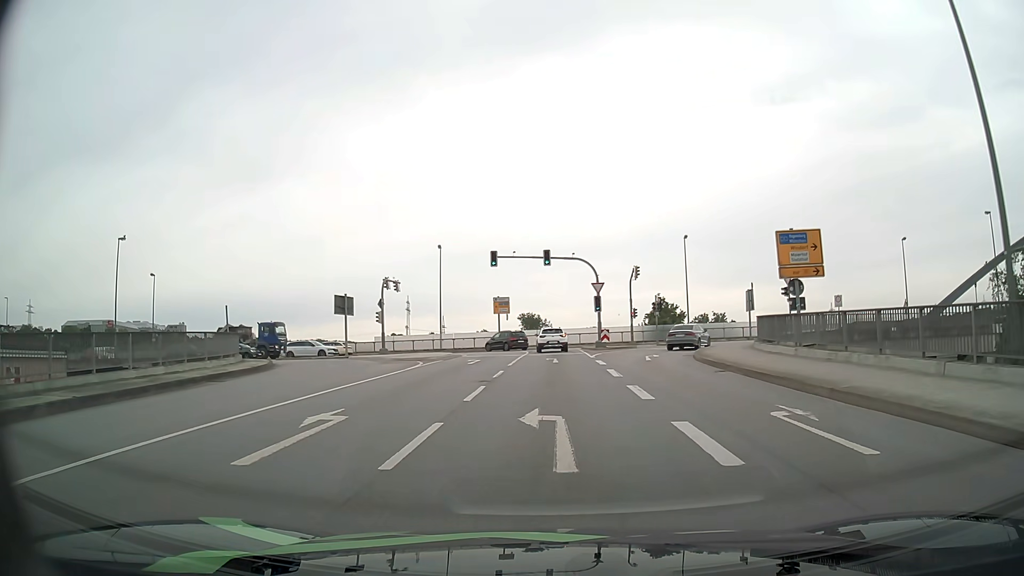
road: primary_link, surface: asphalt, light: Day
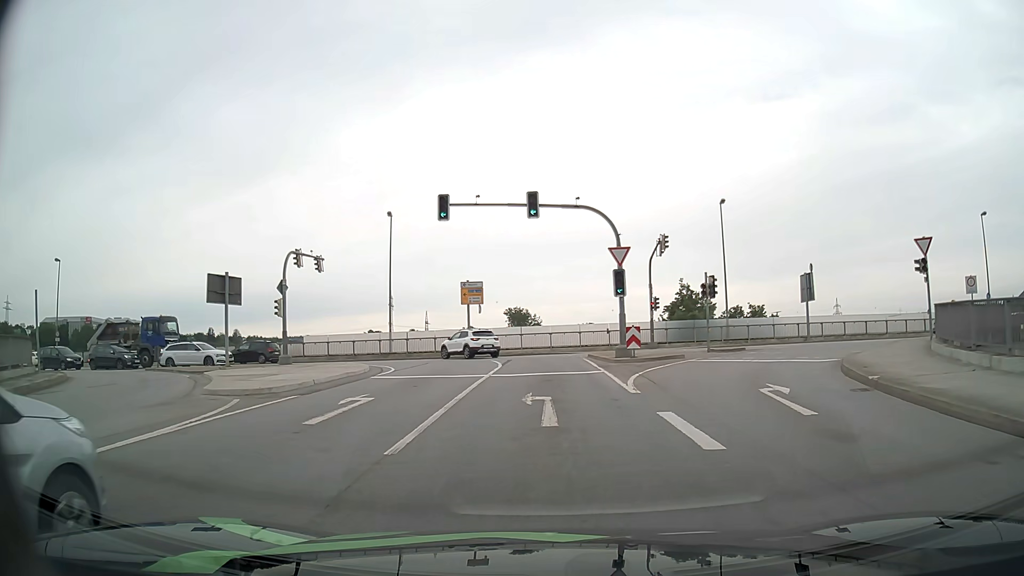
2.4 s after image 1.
(+0.1, +17.4) m; +2°
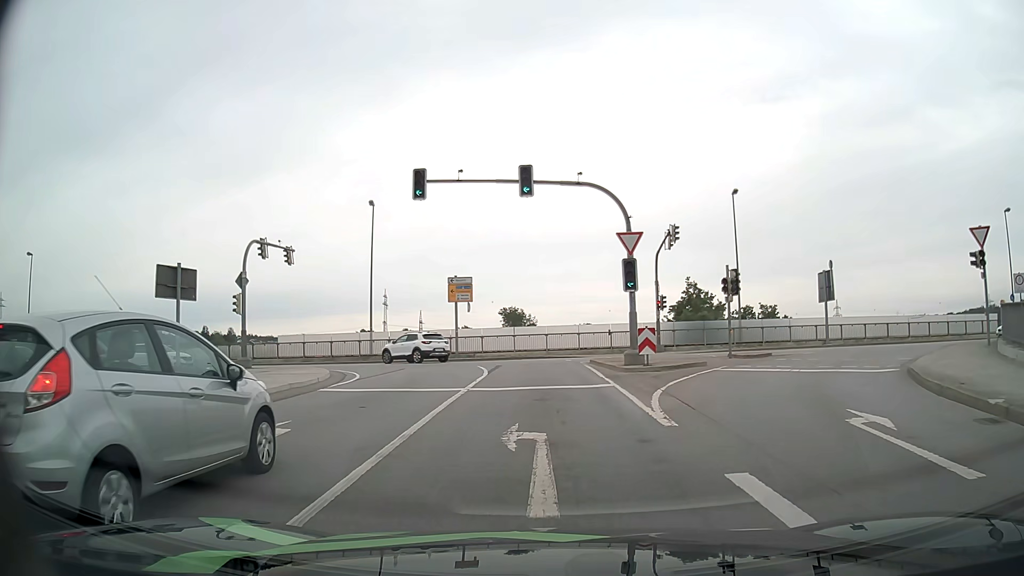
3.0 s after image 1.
(0.0, +4.2) m; -1°
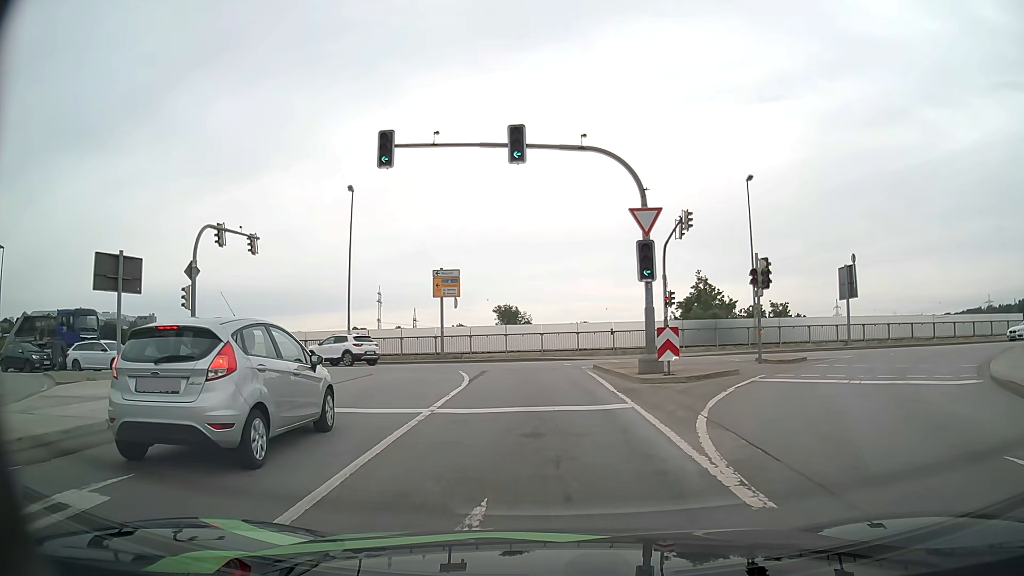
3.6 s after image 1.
(0.0, +4.1) m; +1°
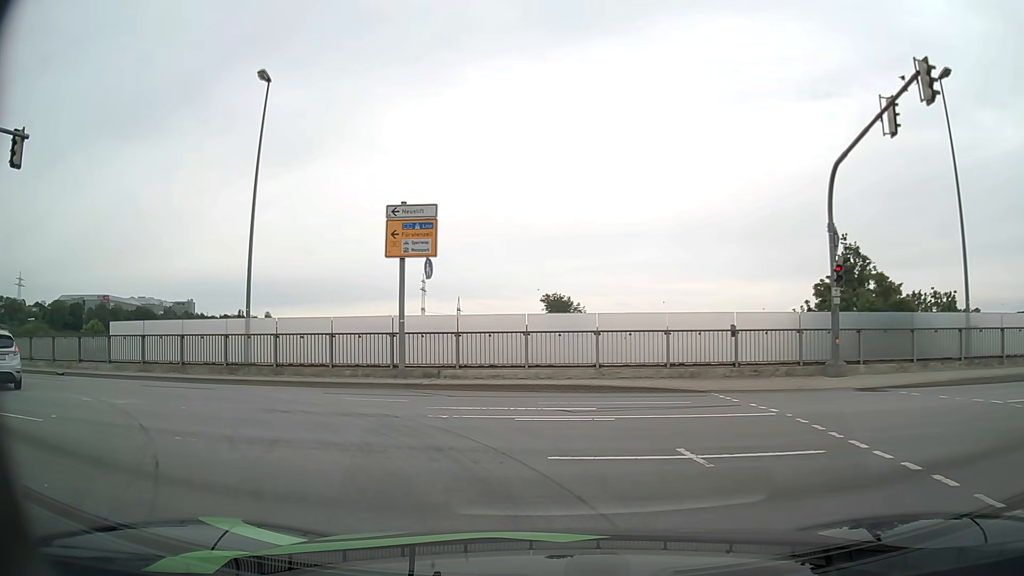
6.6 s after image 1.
(-0.1, +18.3) m; -4°
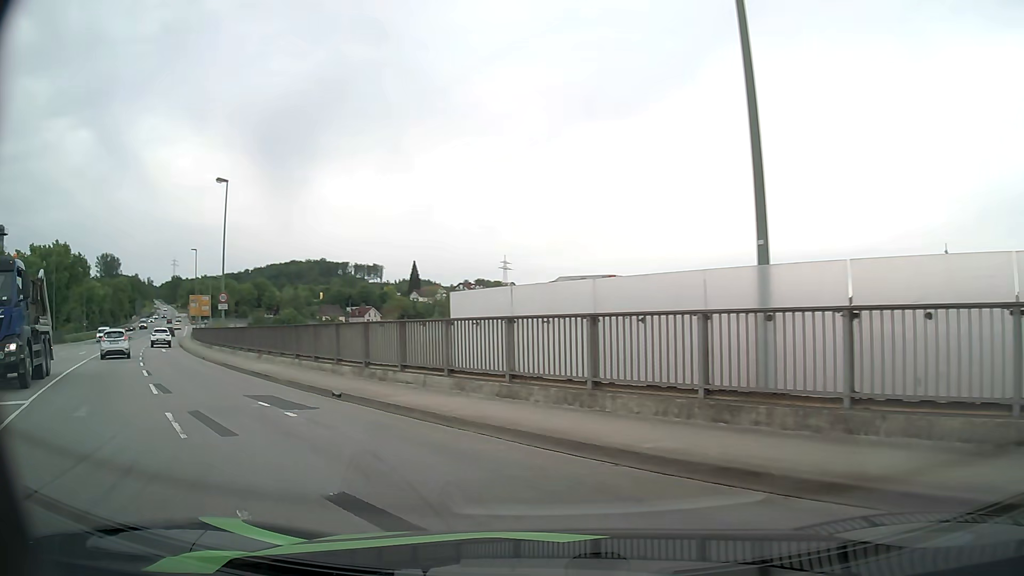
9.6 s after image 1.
(-4.8, +13.5) m; -44°
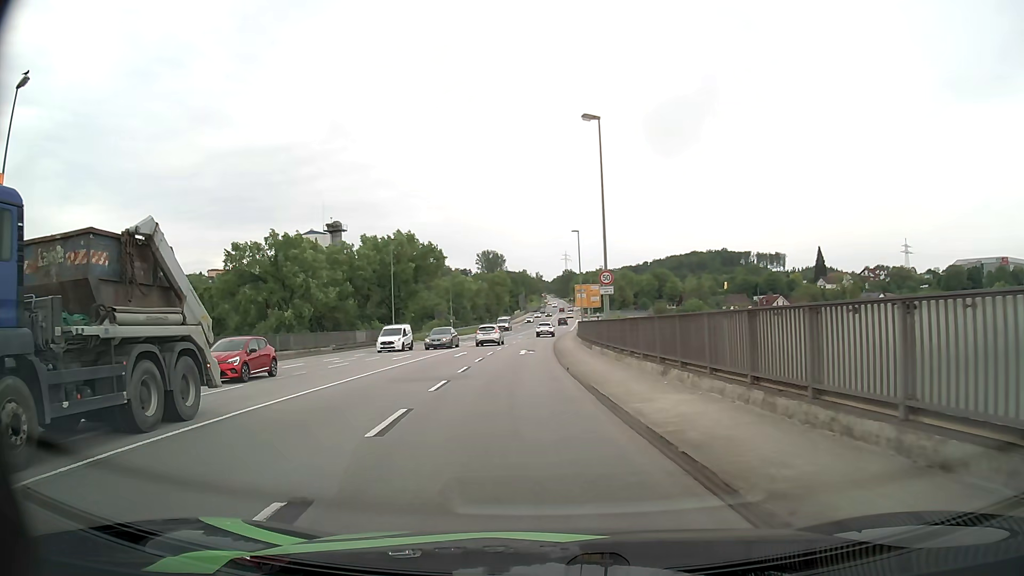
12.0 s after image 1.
(-4.2, +11.7) m; -34°
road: primary
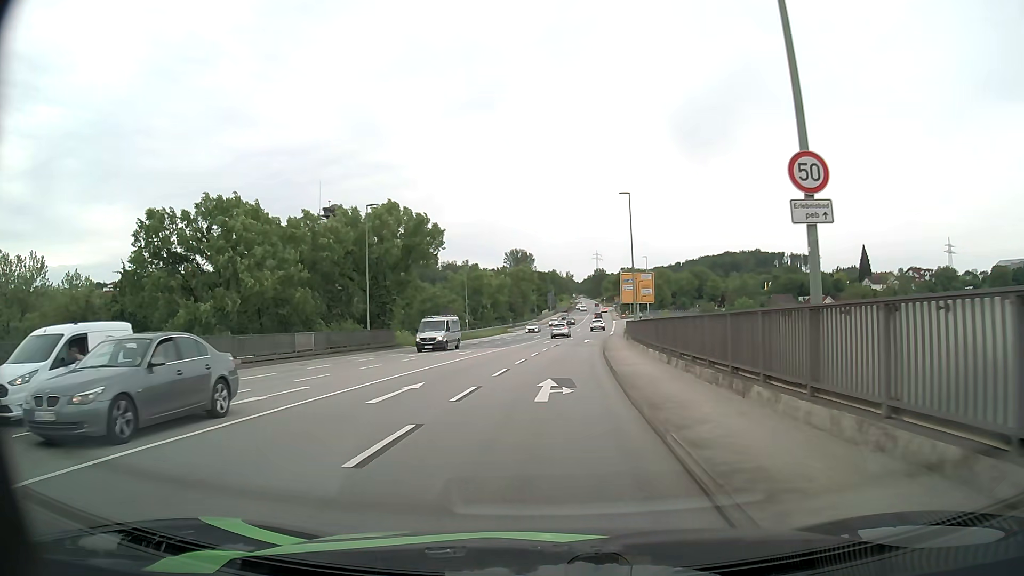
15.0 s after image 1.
(-0.7, +20.2) m; -3°
(0, +10) (0, +20) (+1, +30) (+1, +40) (+2, +50) (+3, +60) (+5, +70) (+7, +80) (+9, +89) (+10, +99) m
